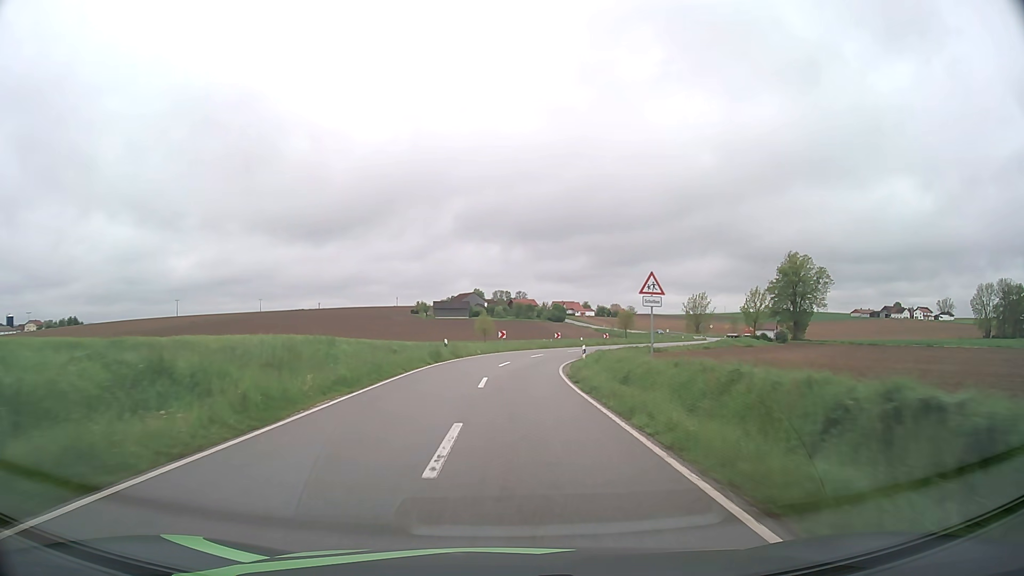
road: tertiary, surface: asphalt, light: Day
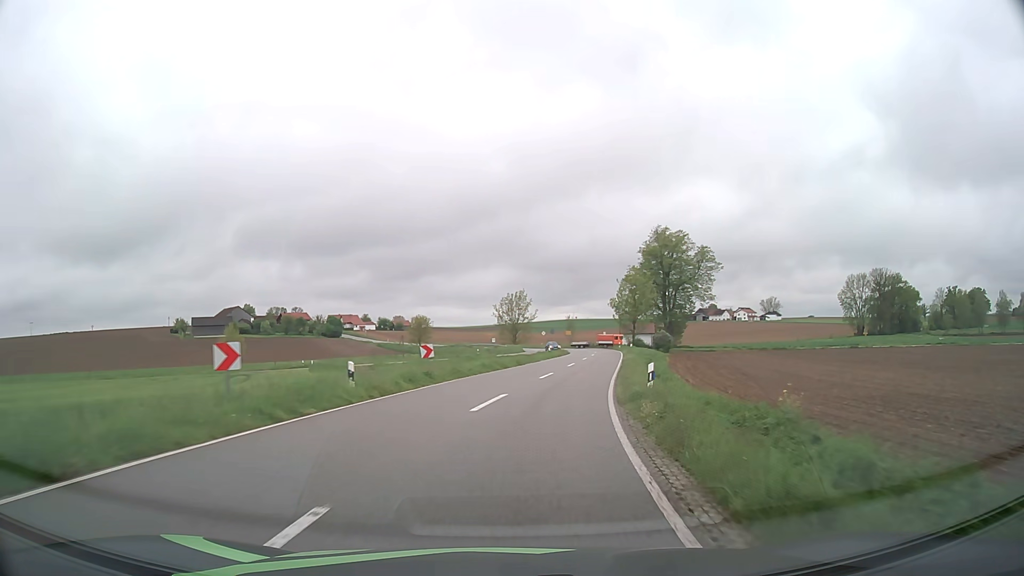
(+5.3, +51.3) m; +18°
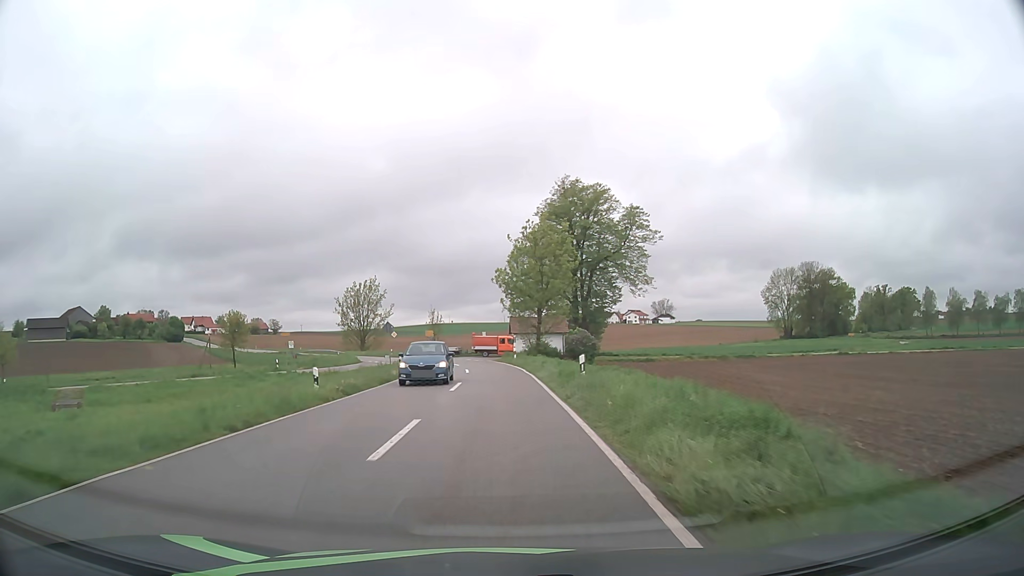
(+5.6, +40.6) m; +11°
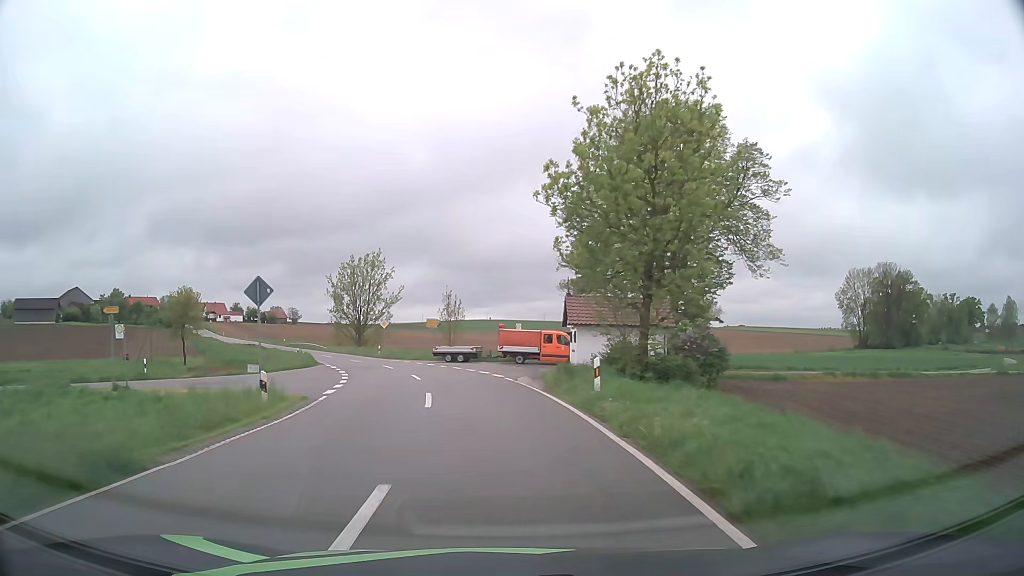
(-0.6, +29.3) m; -3°
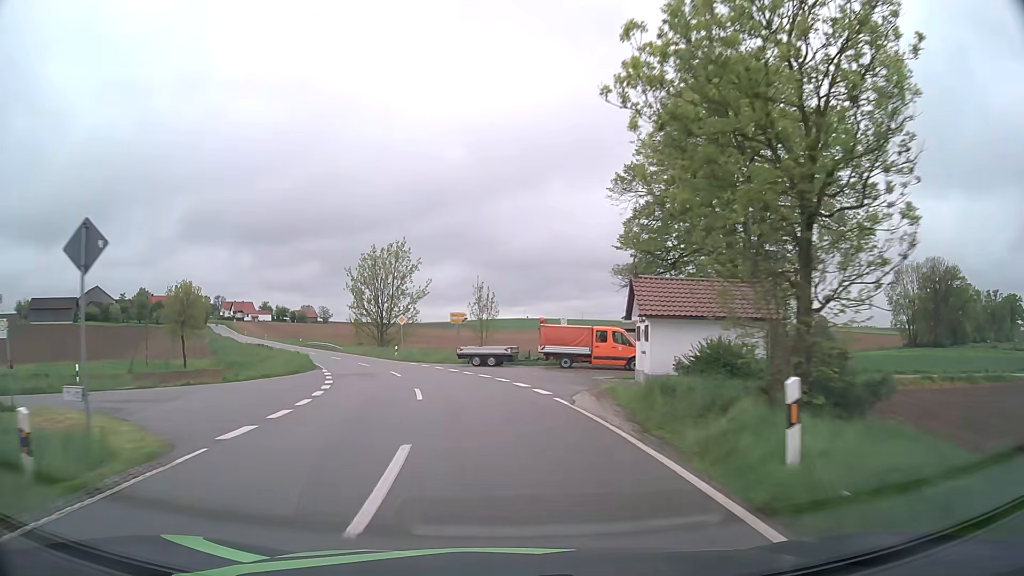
(-0.2, +9.3) m; -3°
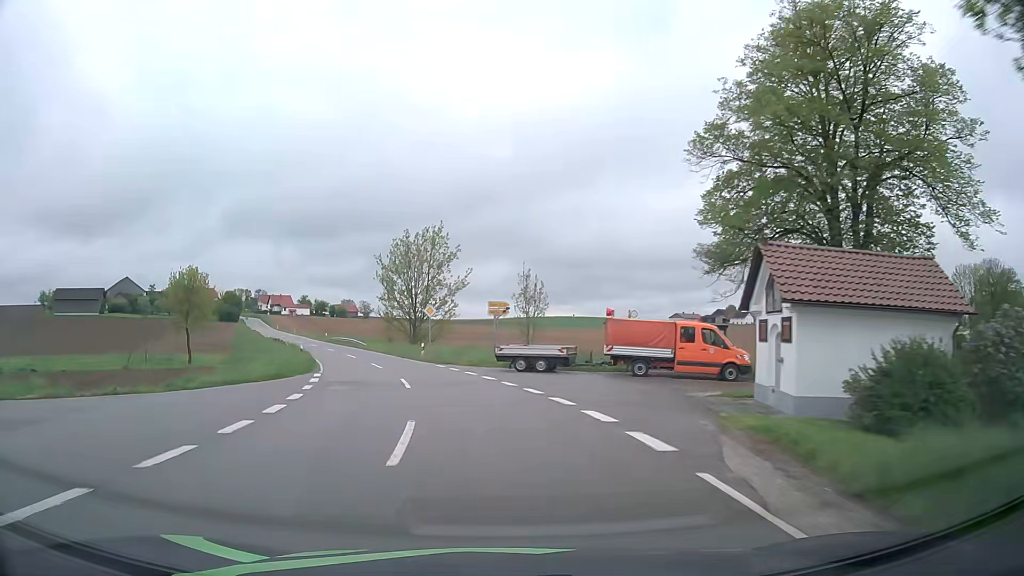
(-0.3, +9.1) m; -4°
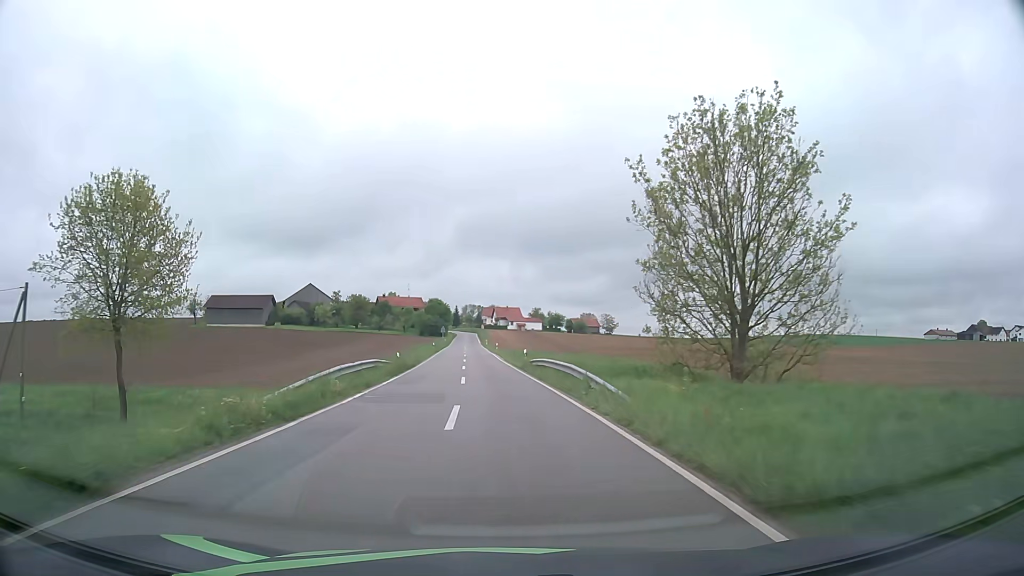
(-8.8, +43.8) m; -20°
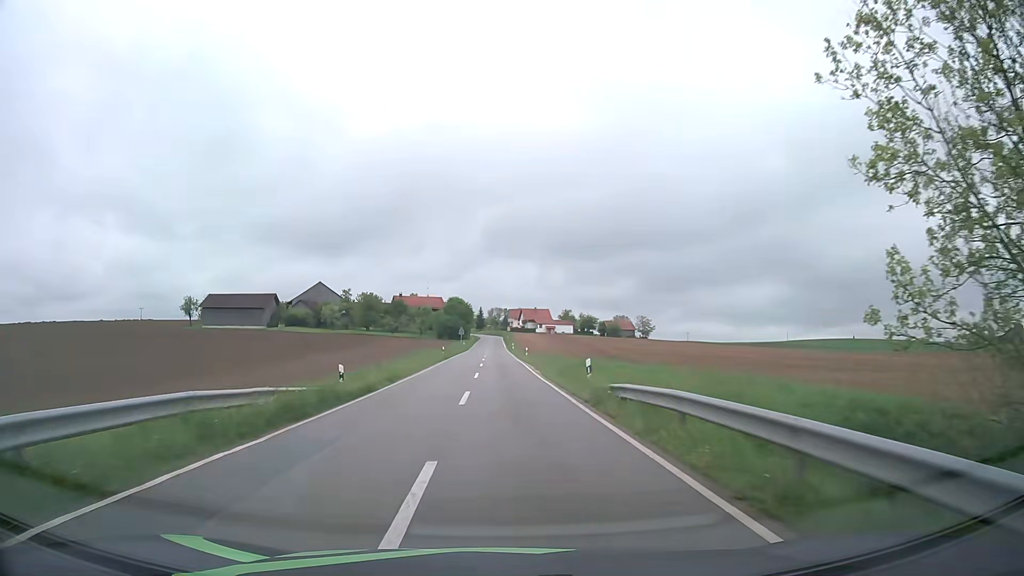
(-0.5, +19.1) m; -2°
(0, +10) (0, +20) (0, +30) (0, +40) (-1, +50) (-1, +60) (-1, +70) (-1, +80) (-1, +90) (-1, +100) m
